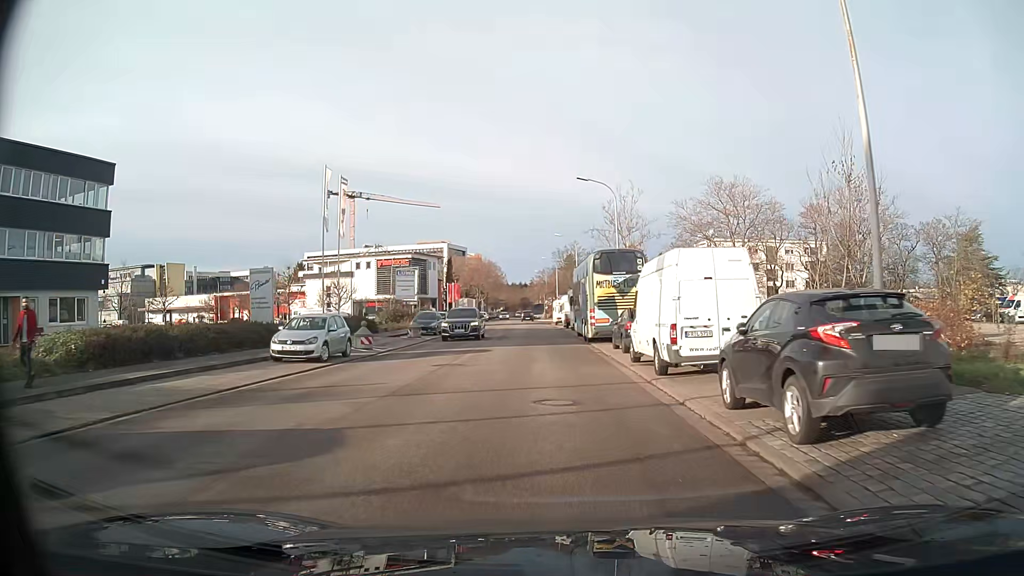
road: tertiary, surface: asphalt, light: Day
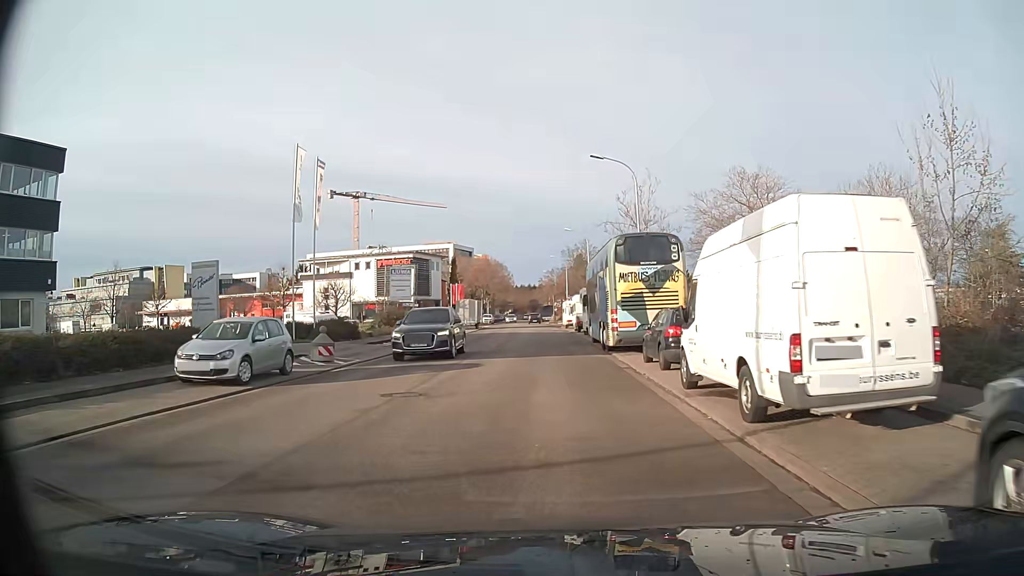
(0.0, +6.2) m; -1°
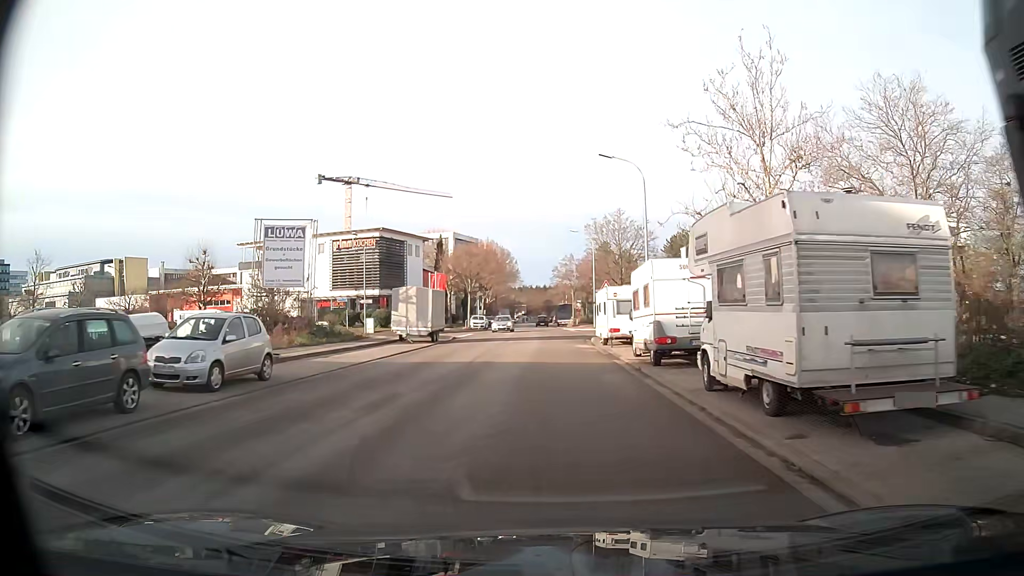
(-0.4, +31.1) m; -1°
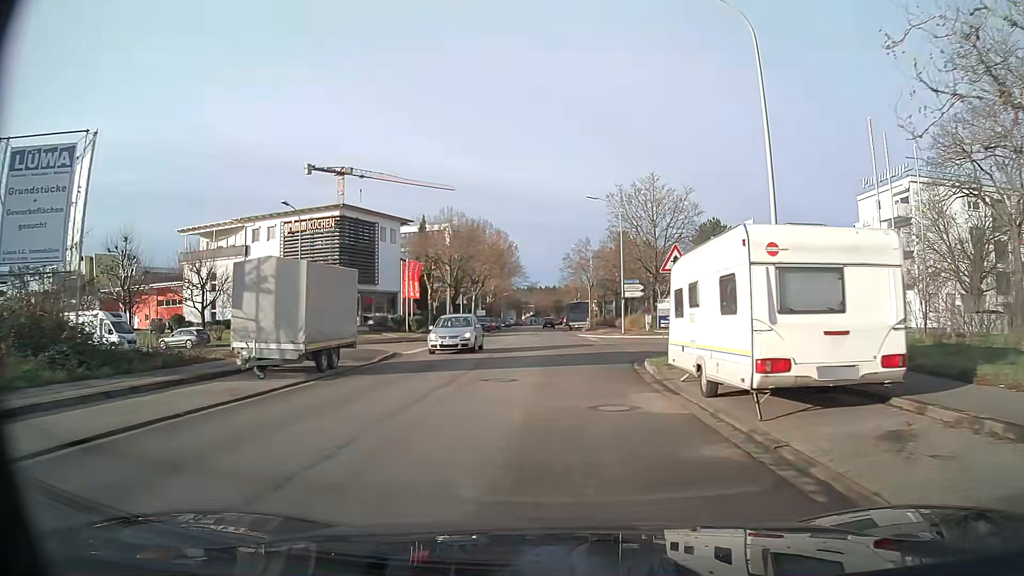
(-0.2, +18.7) m; -1°
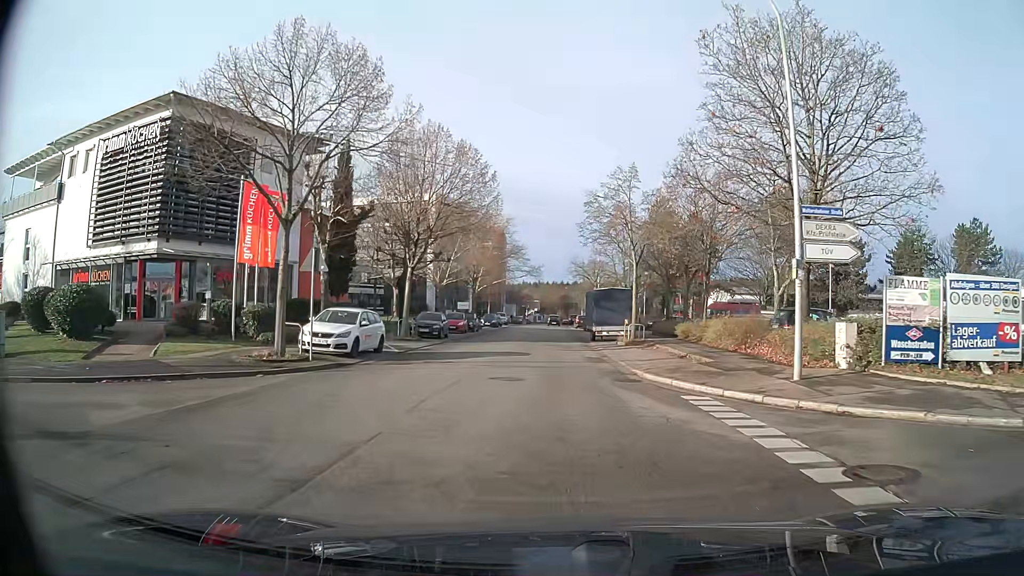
(-0.2, +31.9) m; -1°
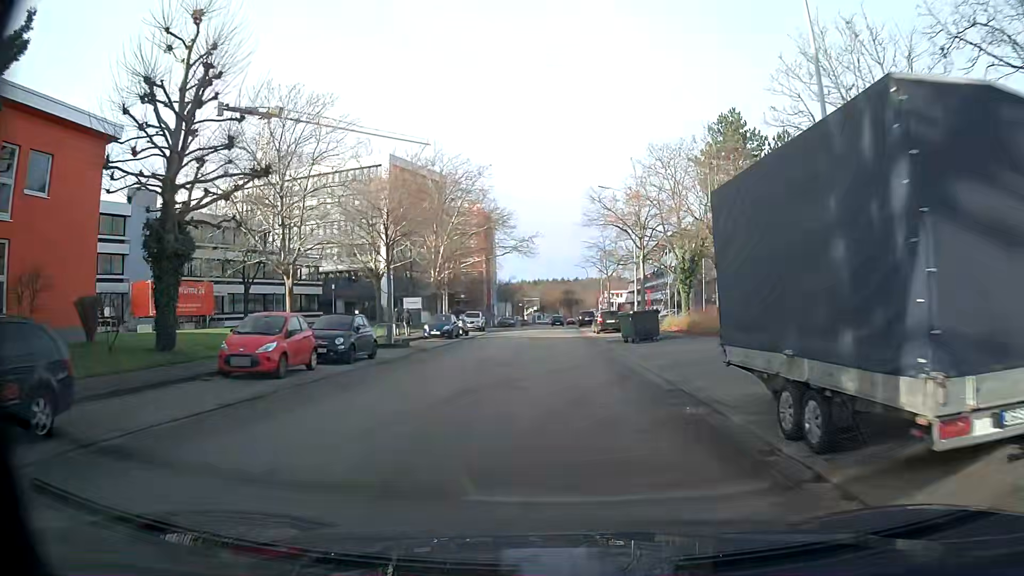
(-0.1, +33.3) m; 0°
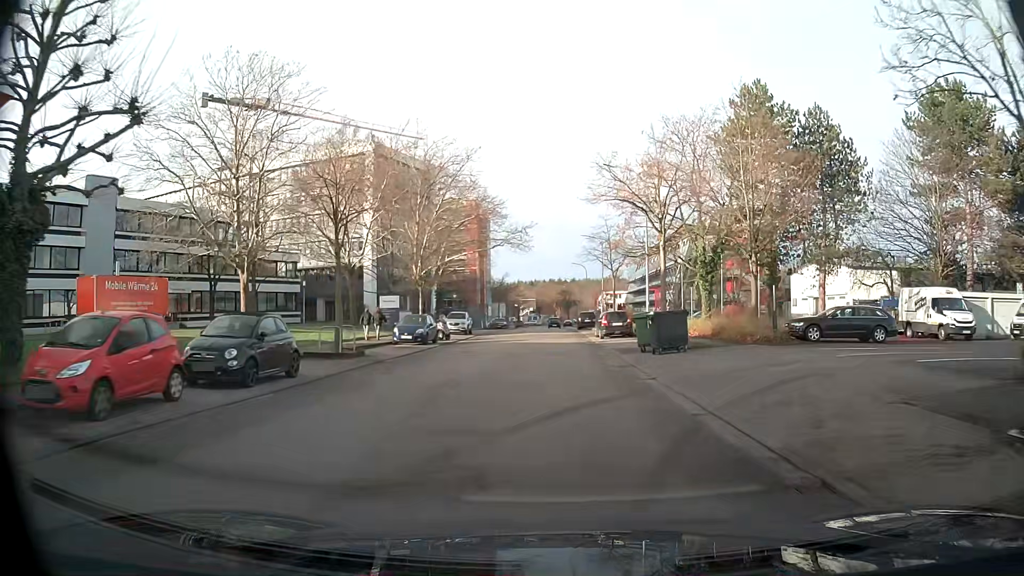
(0.0, +6.8) m; 0°
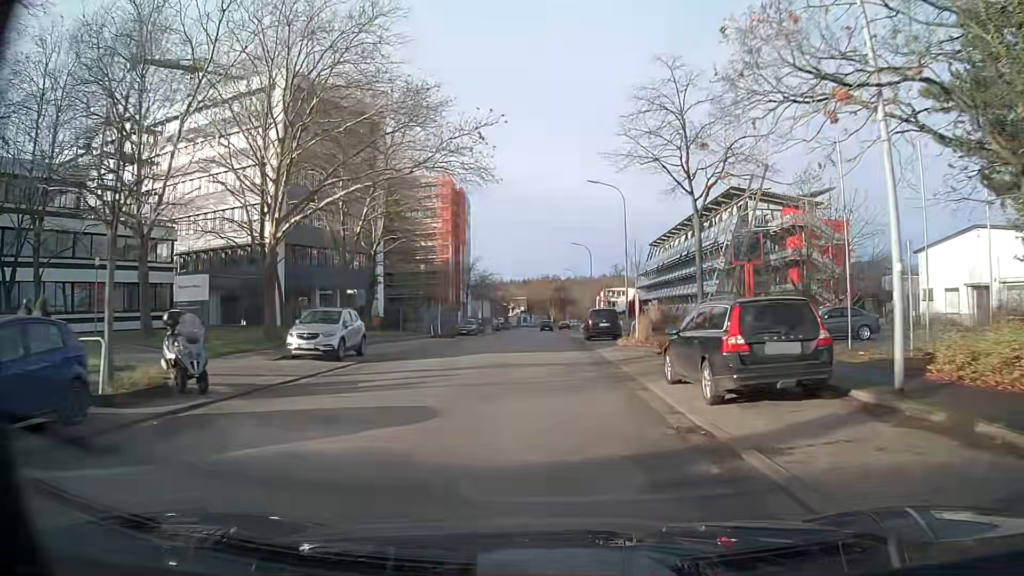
(+0.3, +27.6) m; 0°
(0, +10) (0, +20) (0, +30) (0, +40) (-1, +50) (-1, +60) (-1, +70) (-1, +80) (-1, +90) (-1, +100) m
